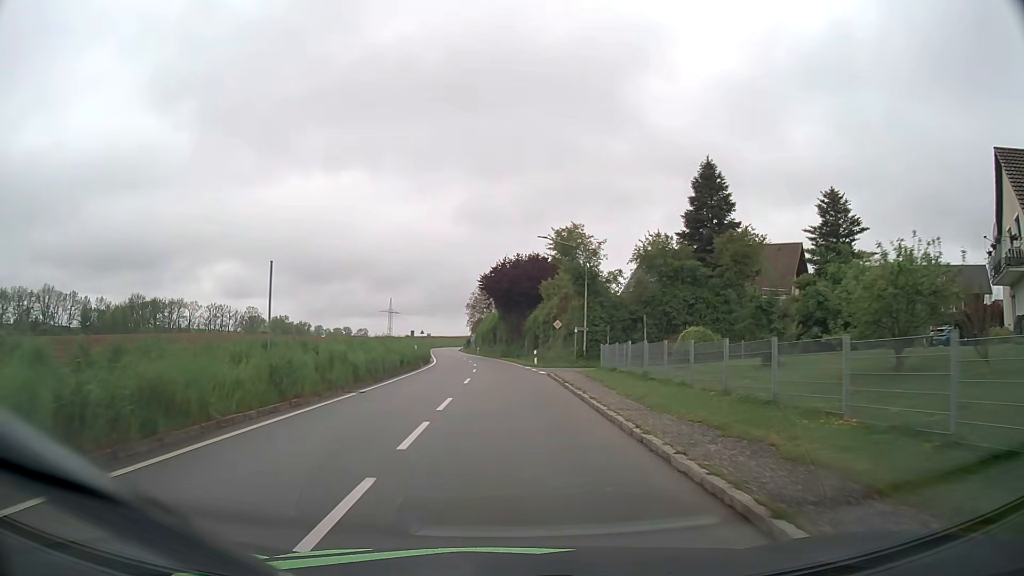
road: tertiary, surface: asphalt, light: Day
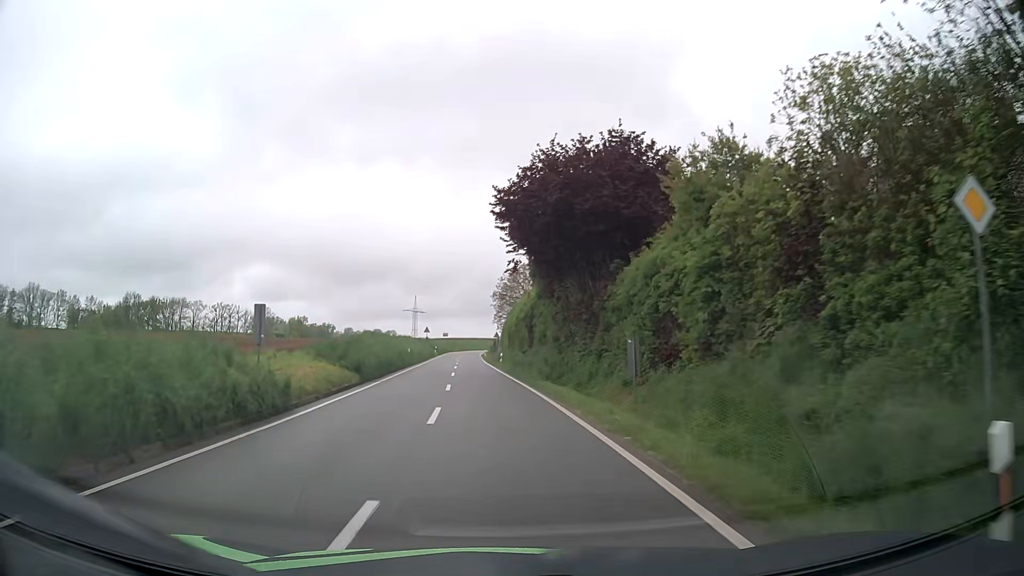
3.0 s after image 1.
(-0.5, +38.4) m; -3°
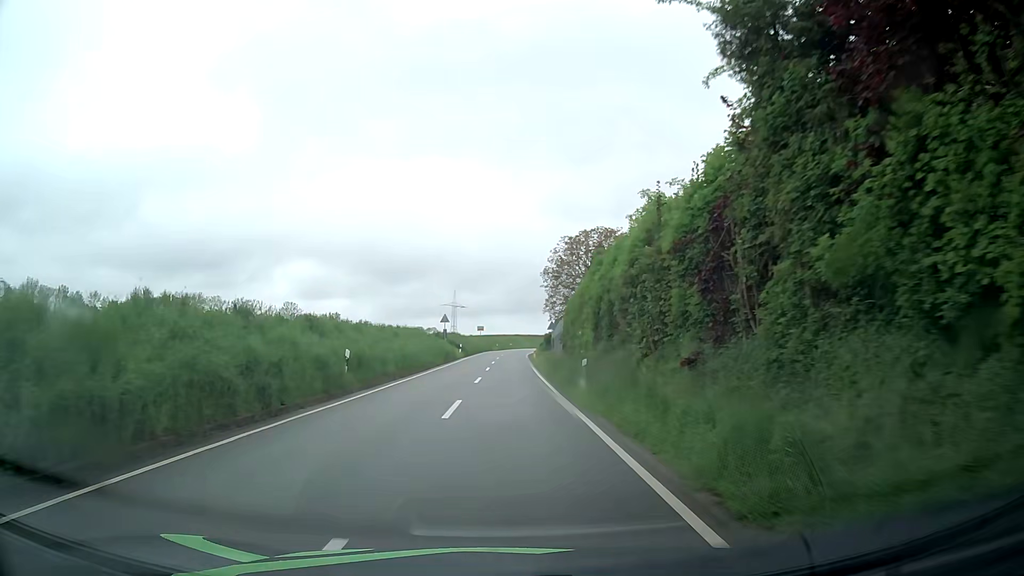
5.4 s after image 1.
(-1.3, +31.0) m; -4°
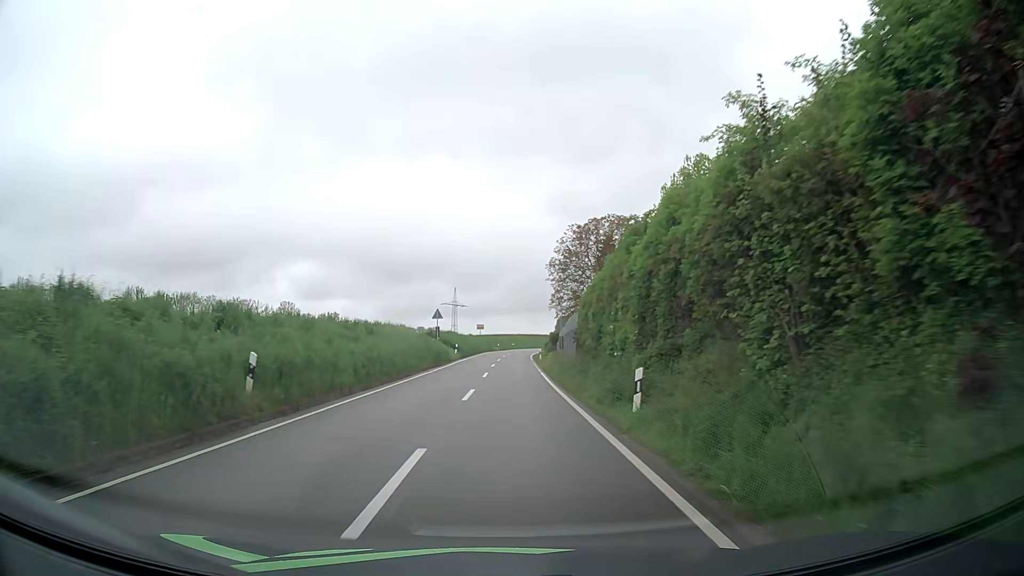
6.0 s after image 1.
(0.0, +7.8) m; 0°
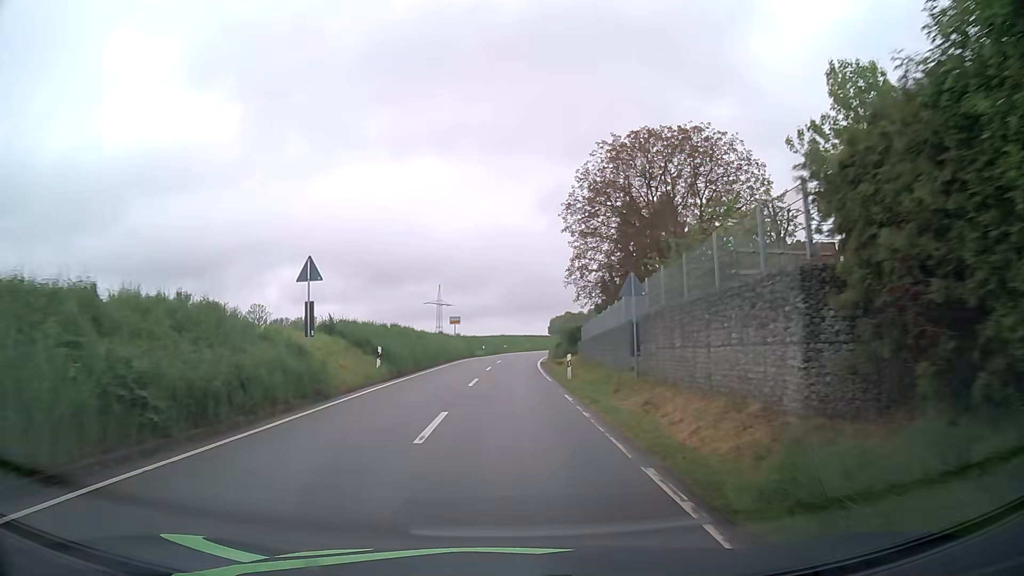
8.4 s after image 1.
(+0.3, +31.3) m; +1°
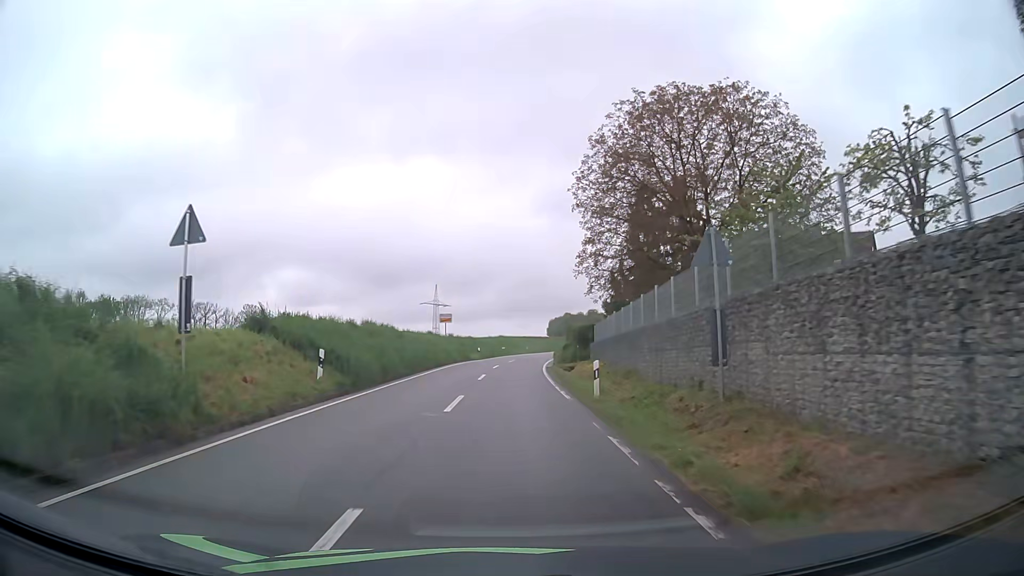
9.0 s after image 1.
(0.0, +7.8) m; 0°
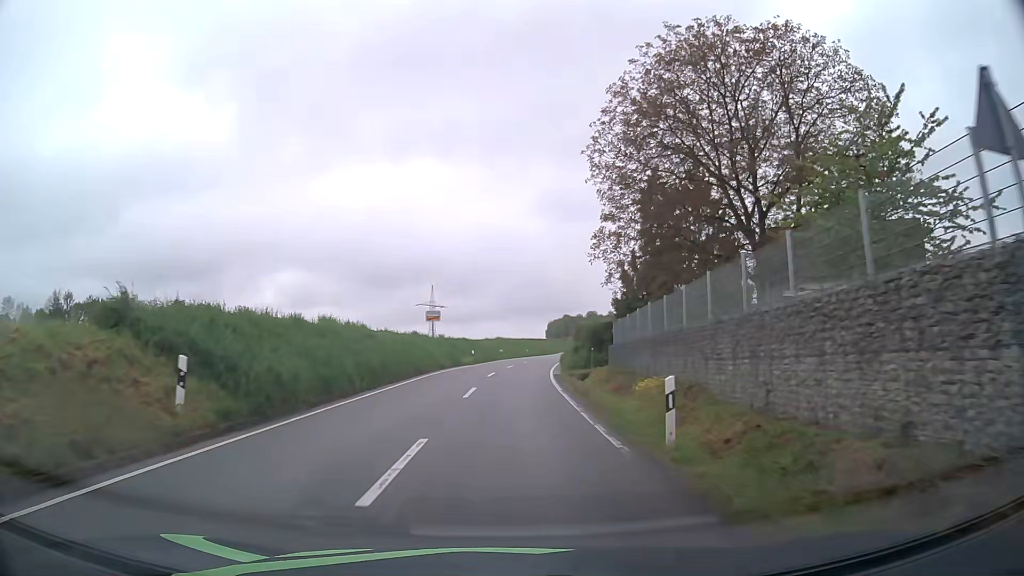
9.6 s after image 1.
(0.0, +7.8) m; 0°
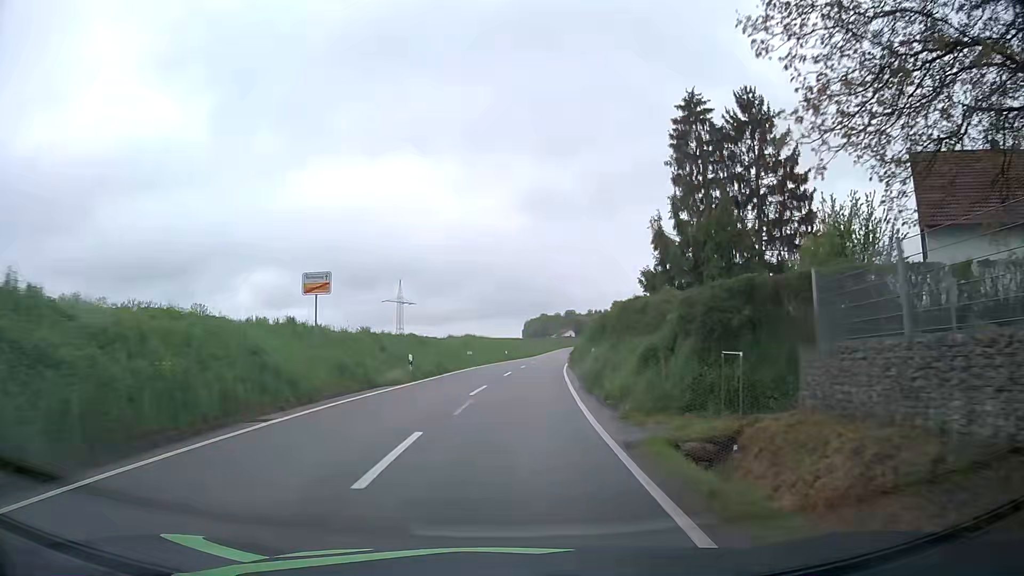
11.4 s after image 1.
(+0.2, +23.3) m; +2°
(0, +10) (+1, +20) (+1, +30) (+2, +40) (+3, +50) (+4, +60) (+5, +70) (+6, +80) (+7, +90) (+8, +100) m
